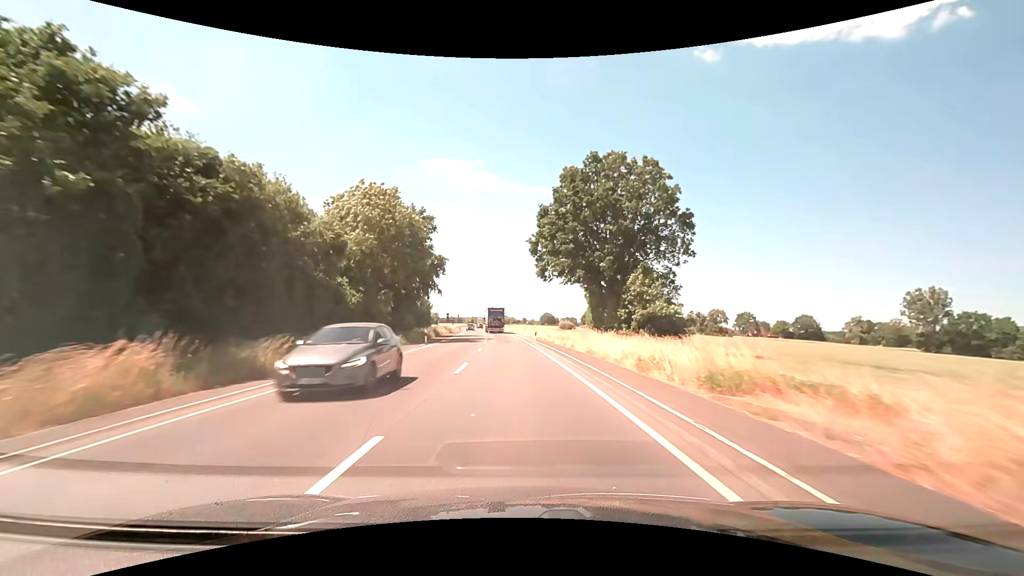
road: secondary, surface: asphalt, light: Day
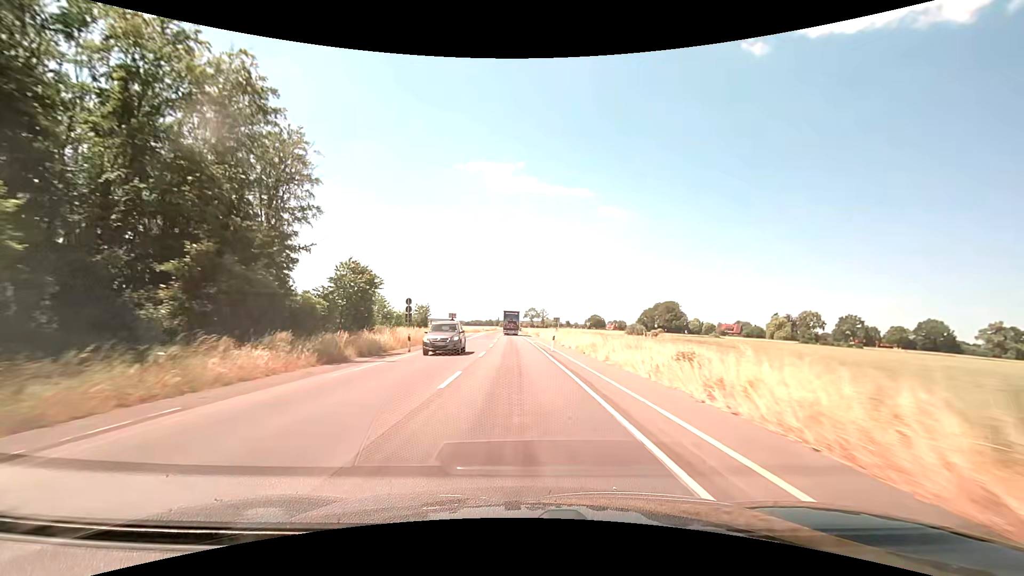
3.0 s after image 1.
(-2.9, +62.5) m; -5°
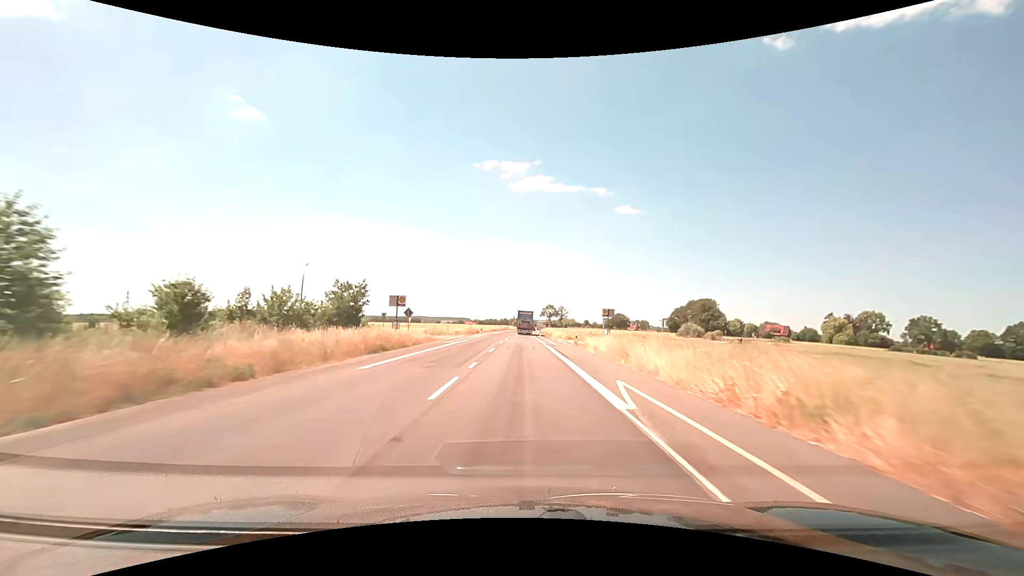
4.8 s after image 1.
(-0.6, +37.5) m; -2°
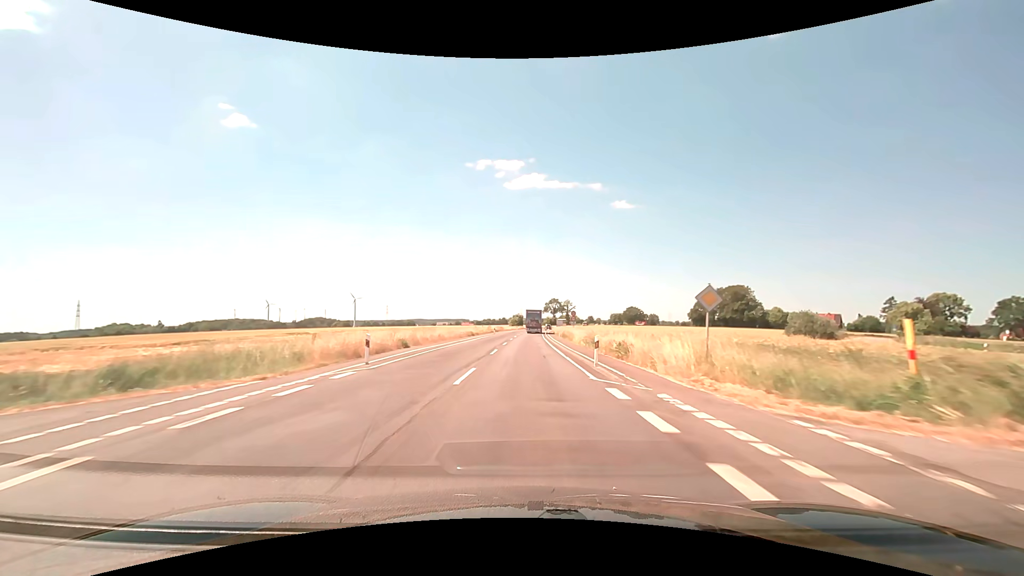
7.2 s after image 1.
(-0.2, +50.1) m; 0°
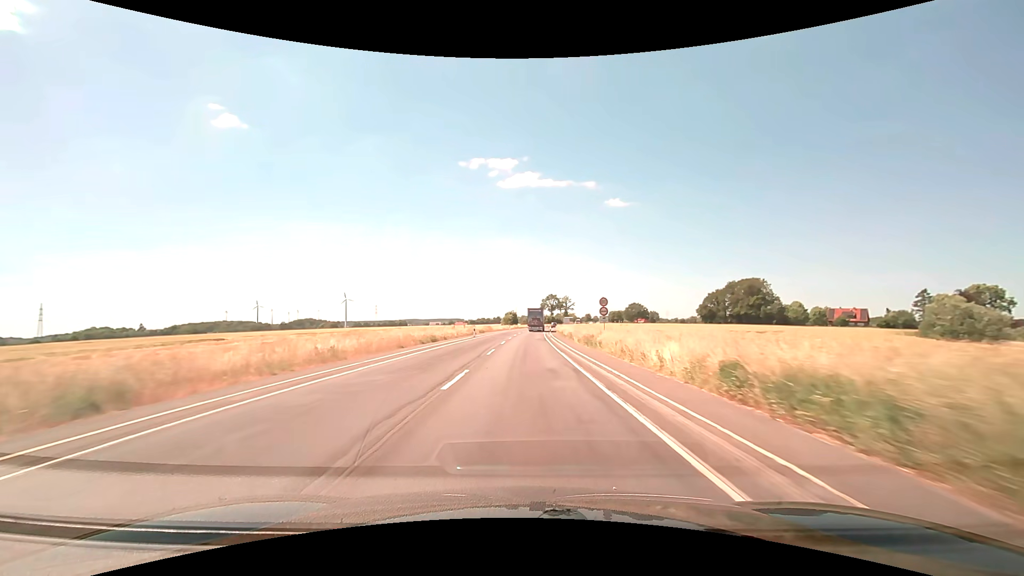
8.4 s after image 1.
(+0.1, +25.0) m; +1°
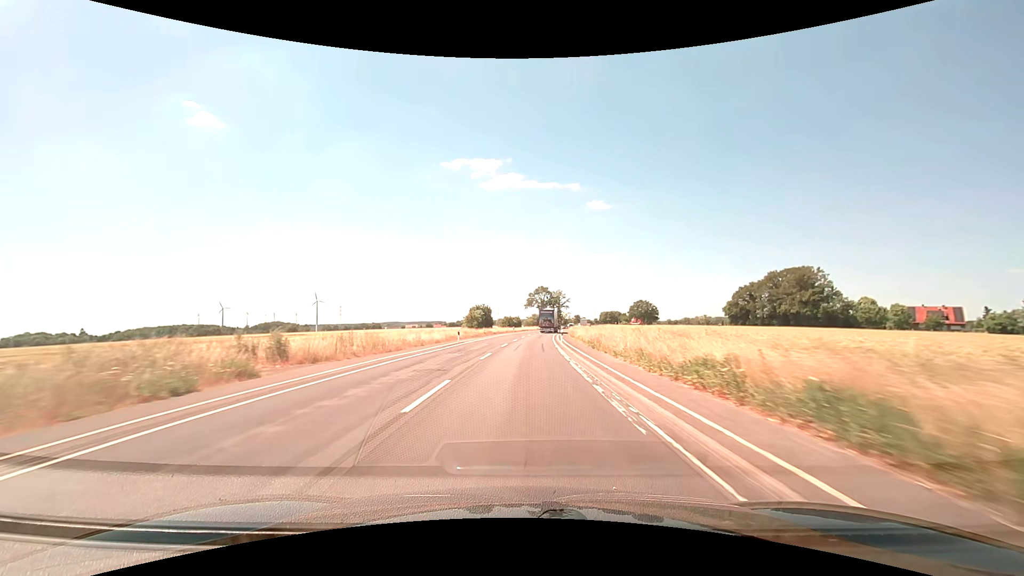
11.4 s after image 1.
(+0.8, +62.6) m; +2°
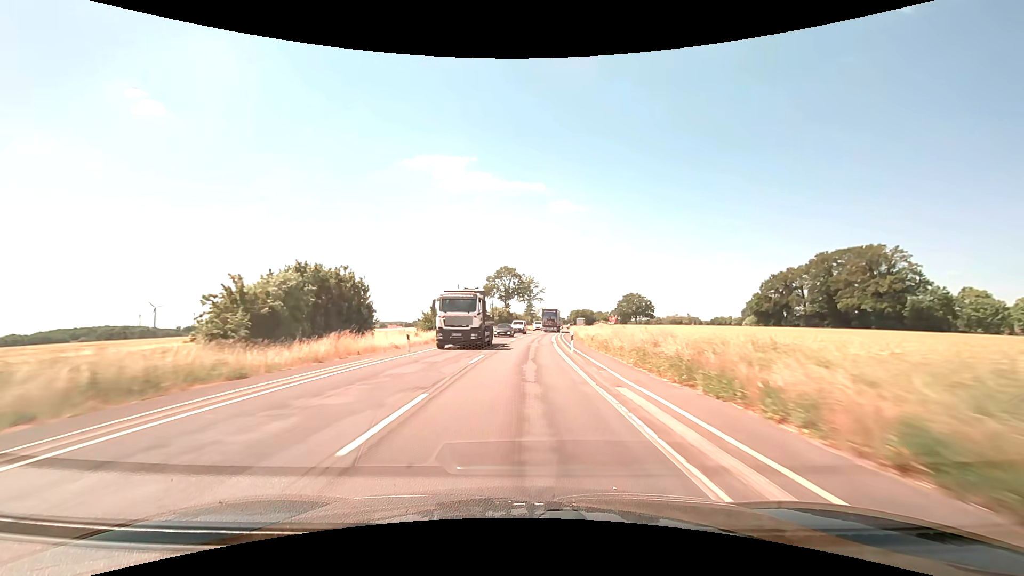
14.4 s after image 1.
(+2.0, +62.4) m; +4°
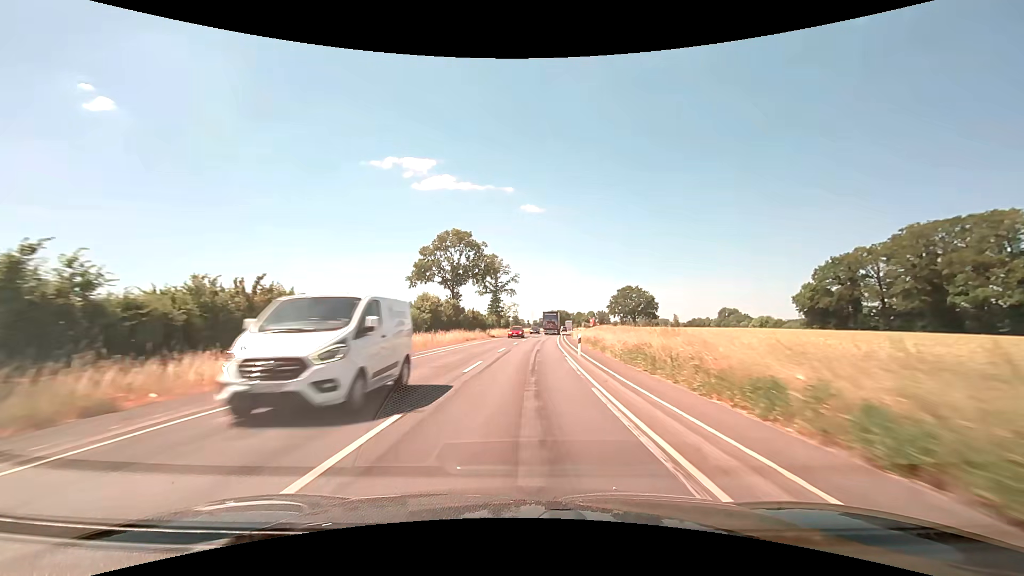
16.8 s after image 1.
(+1.3, +49.9) m; +3°
(0, +10) (0, +20) (+1, +30) (+1, +40) (+2, +50) (+2, +60) (+3, +70) (+4, +80) (+5, +90) (+6, +100) m
